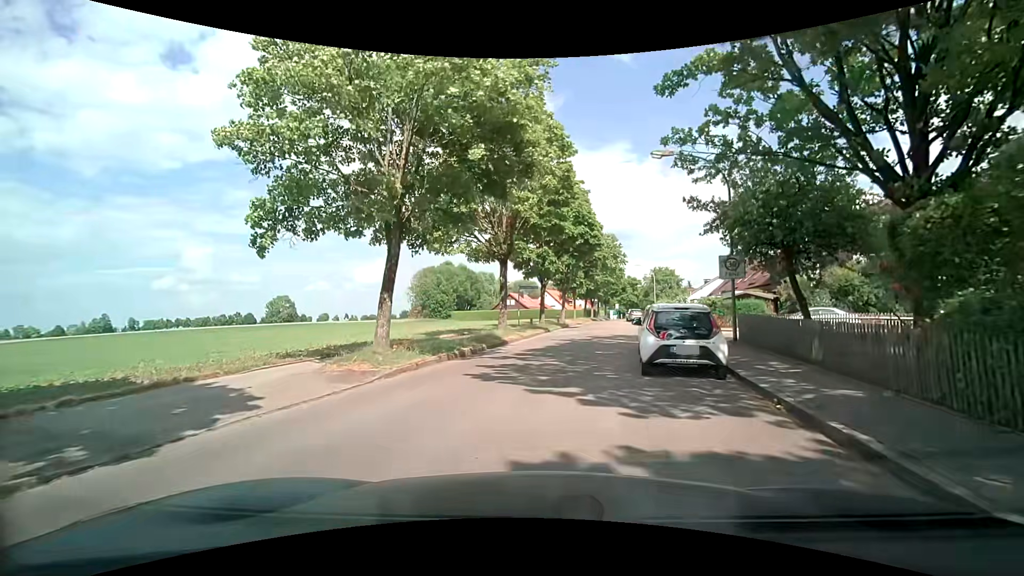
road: residential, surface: asphalt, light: Day
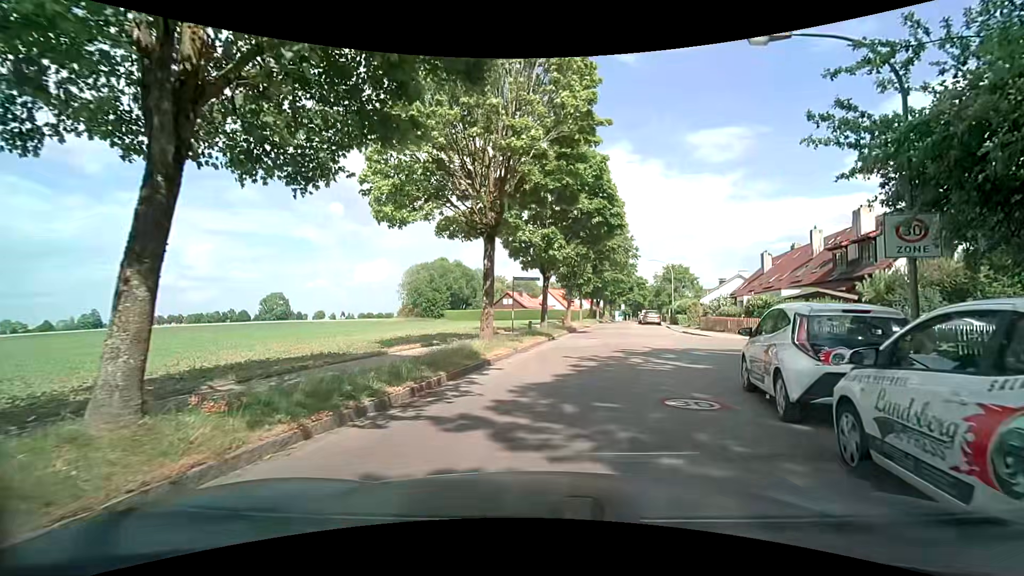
(+0.2, +8.2) m; +2°
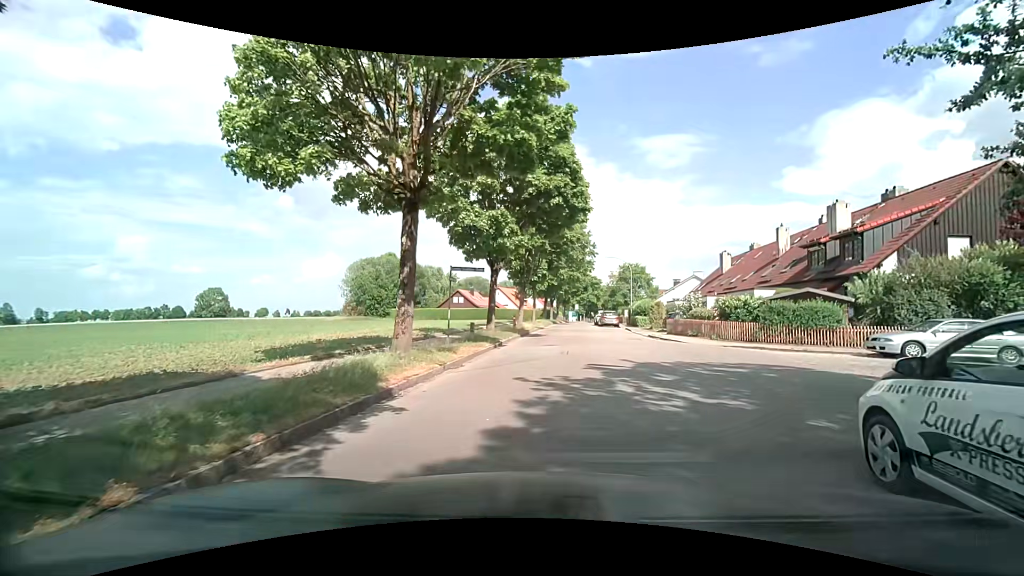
(+0.3, +4.7) m; +8°
